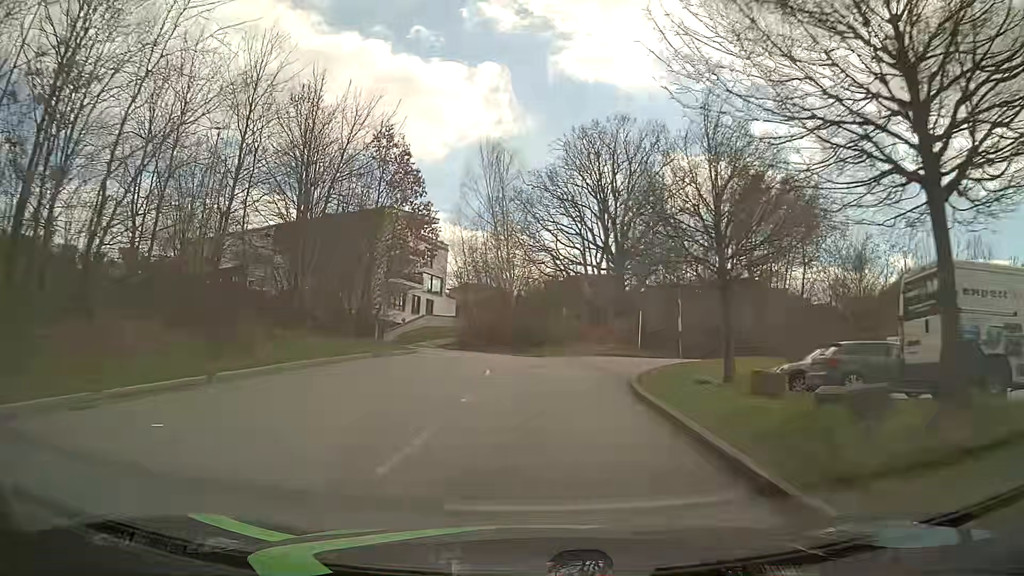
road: residential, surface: asphalt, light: Day
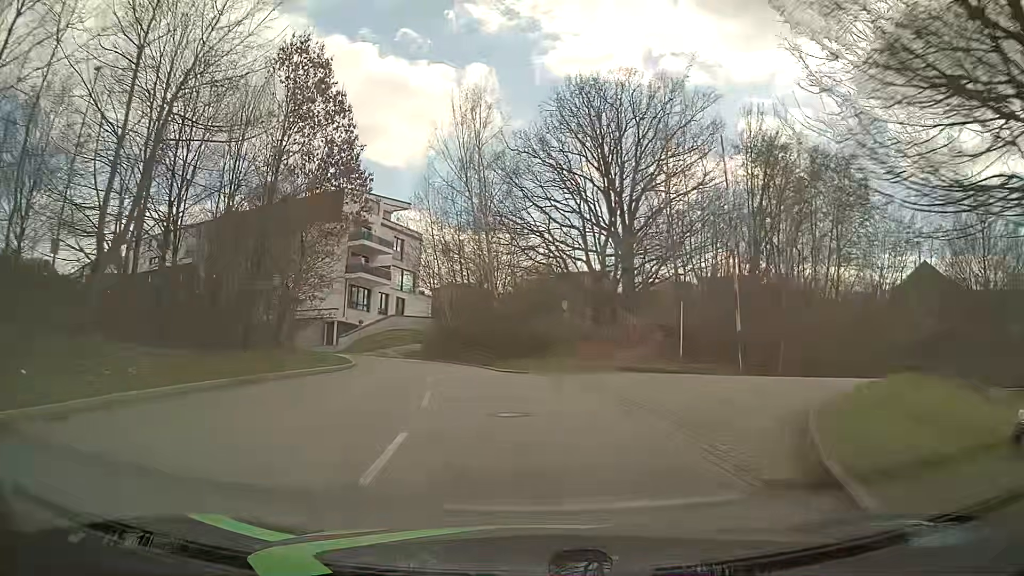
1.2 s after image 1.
(+0.2, +12.3) m; +2°
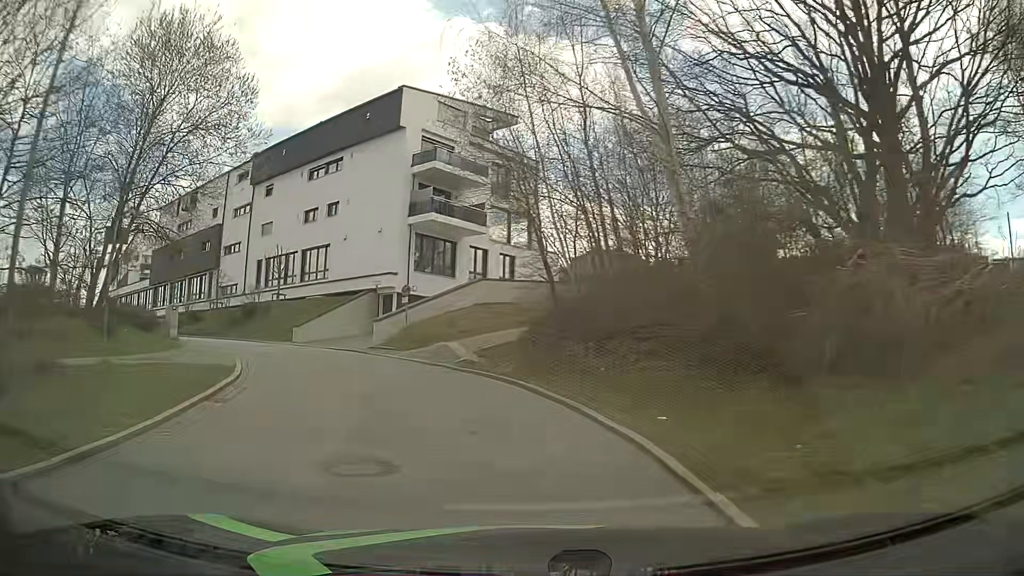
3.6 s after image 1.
(-1.9, +24.3) m; -12°
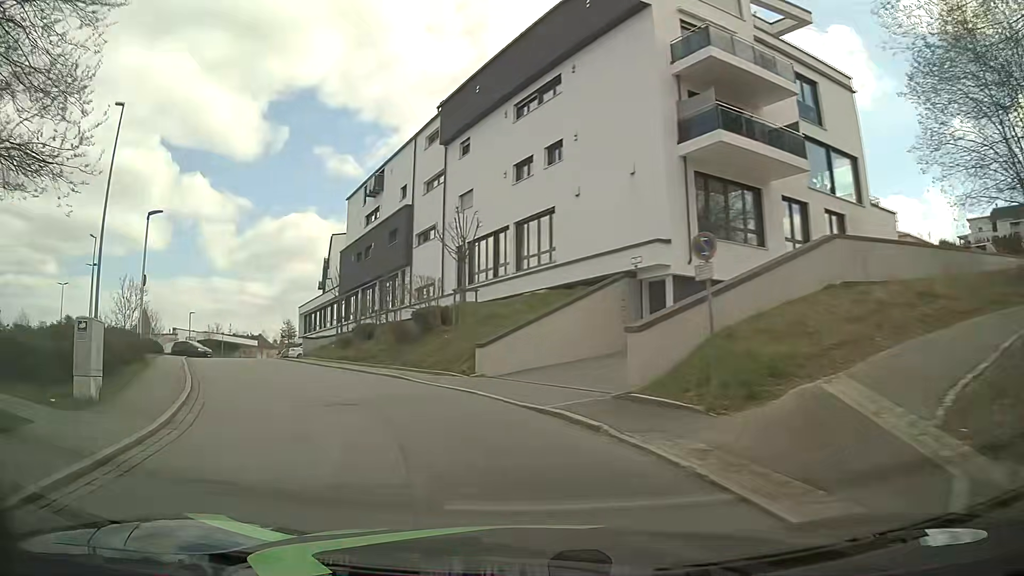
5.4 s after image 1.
(-3.0, +16.4) m; -22°
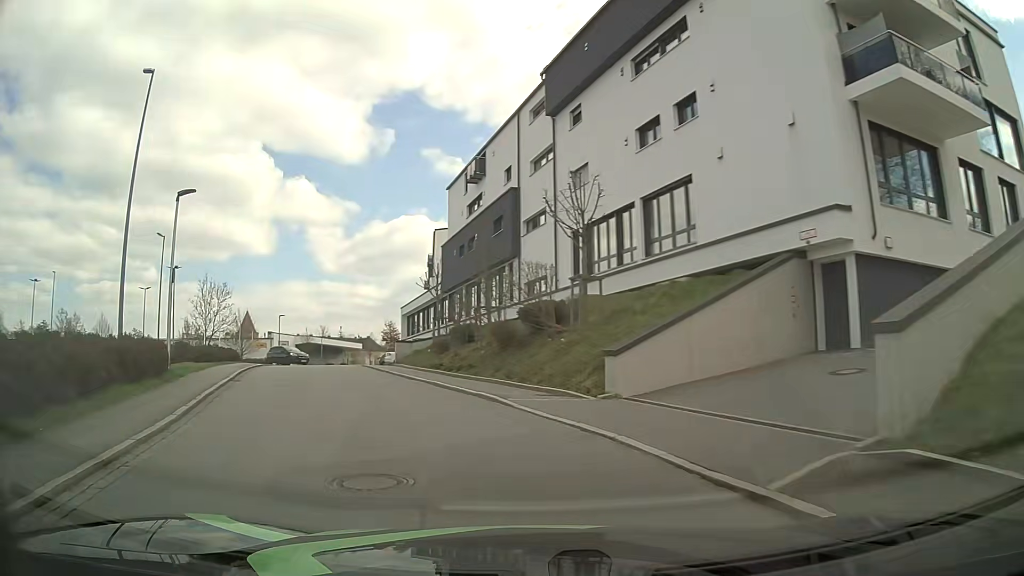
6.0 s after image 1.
(-0.4, +5.4) m; -9°
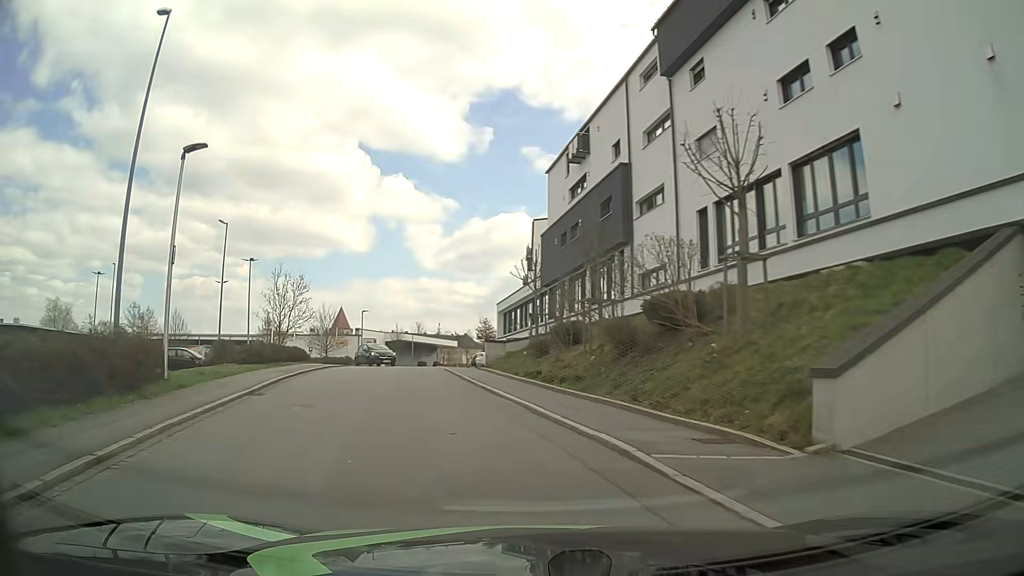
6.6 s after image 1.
(-0.5, +5.4) m; -10°
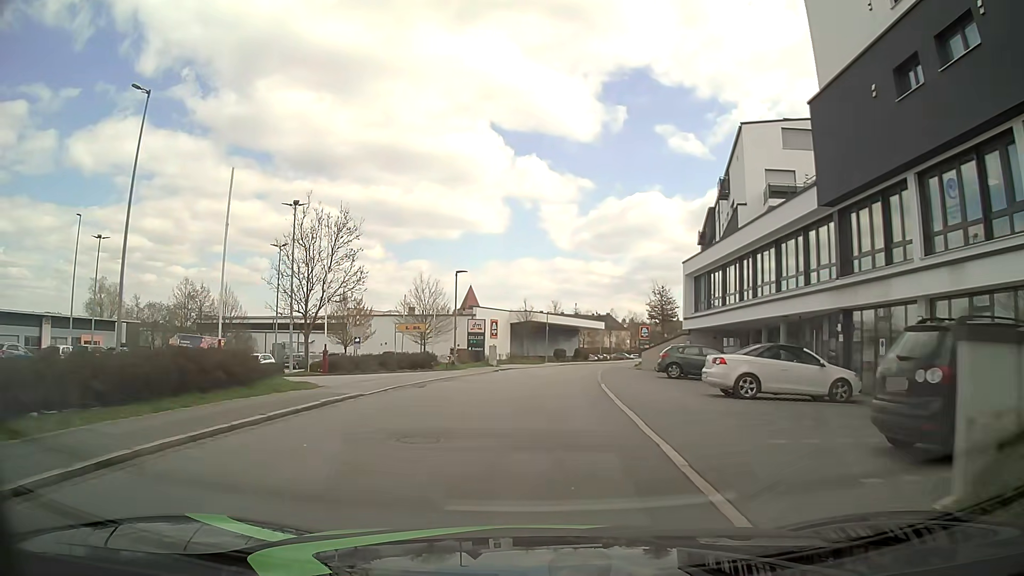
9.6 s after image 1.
(-4.4, +26.2) m; -12°
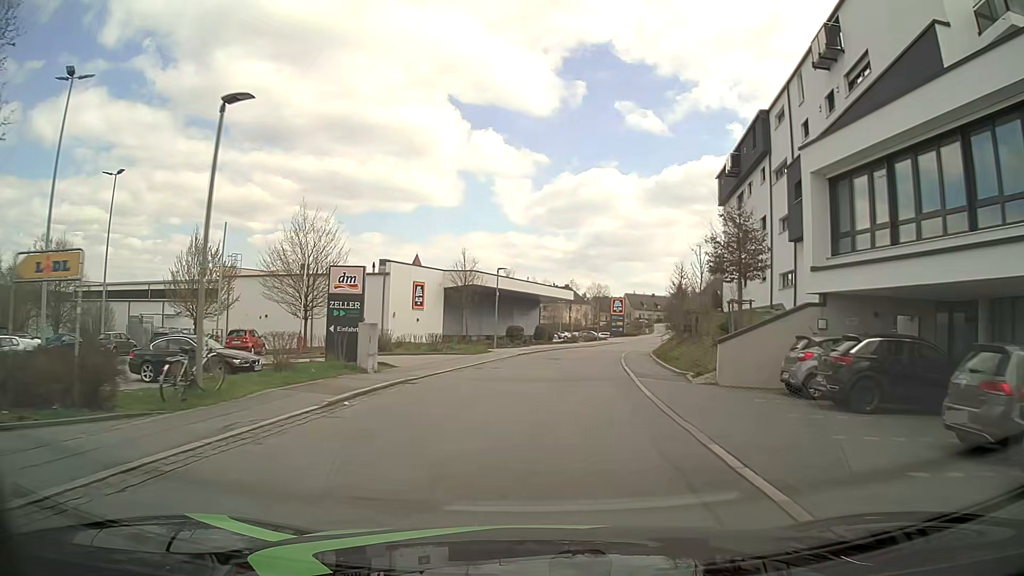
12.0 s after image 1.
(+0.6, +24.6) m; +4°
(0, +10) (+1, +20) (+2, +30) (+4, +40) (+5, +50) (+8, +59) (+10, +69) (+14, +78) (+17, +88) (+21, +97) m
